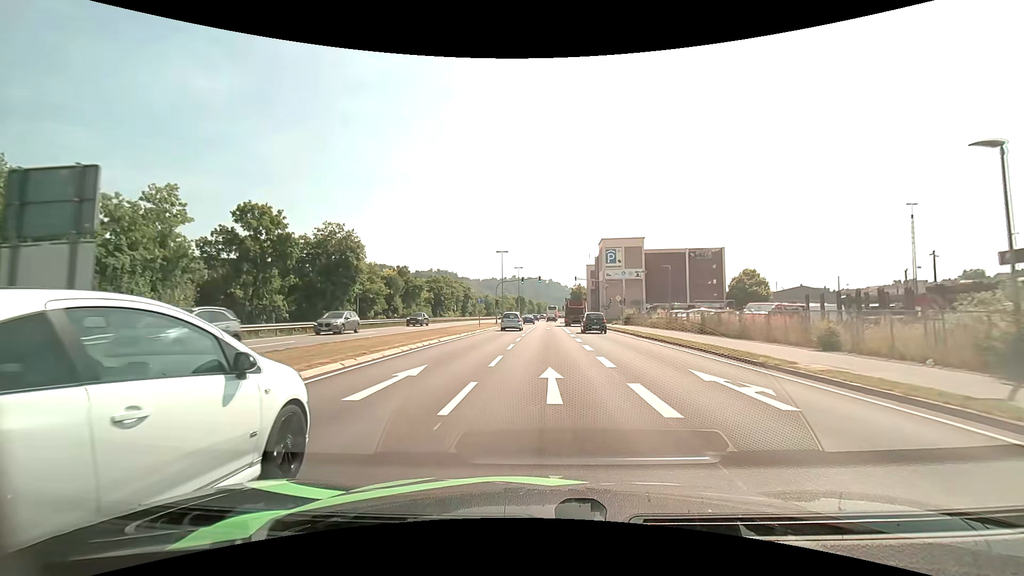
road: primary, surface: asphalt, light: Day
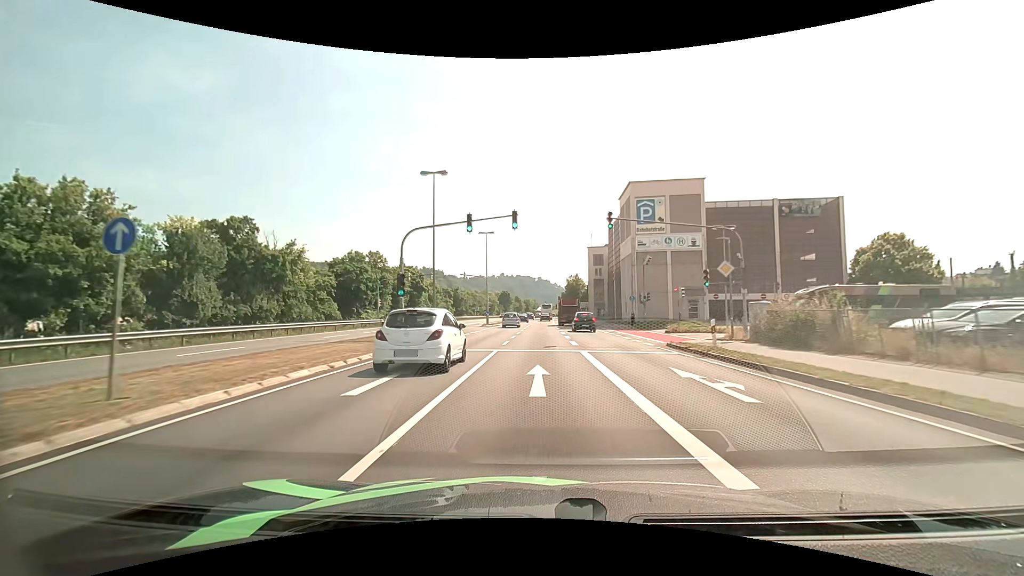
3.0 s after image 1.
(+0.7, +39.6) m; +1°
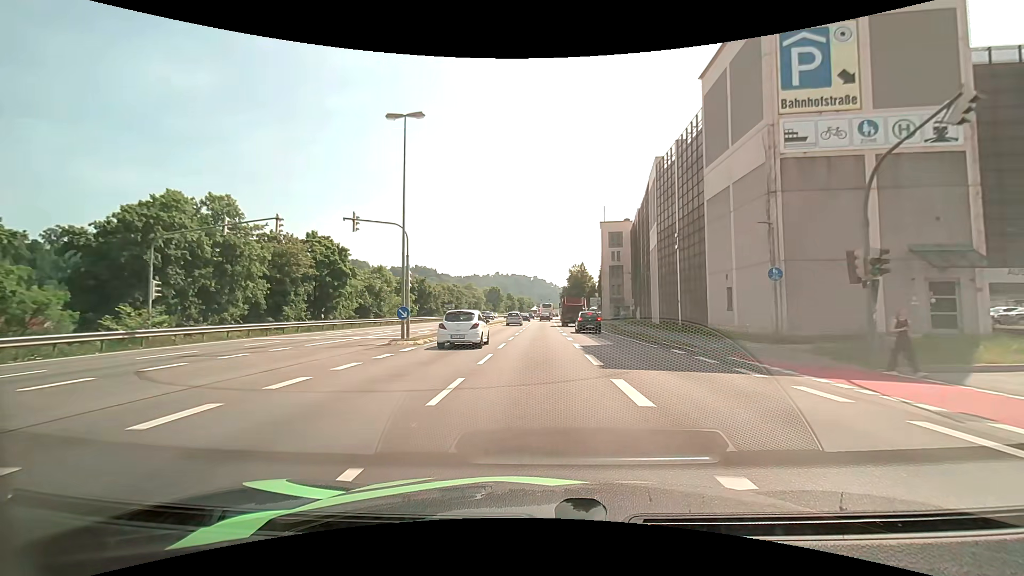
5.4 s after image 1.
(+0.1, +32.5) m; +1°
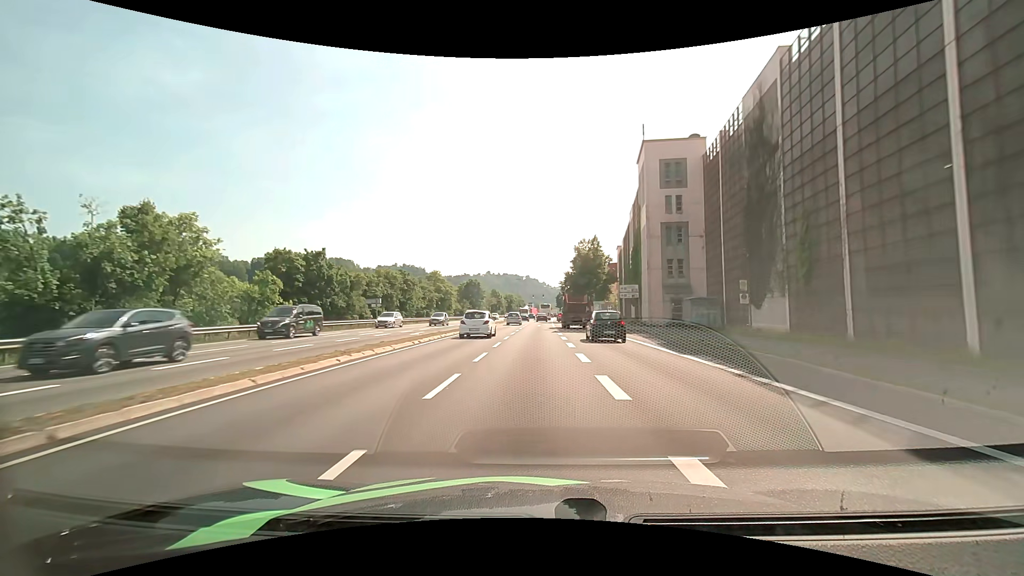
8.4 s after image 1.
(+0.2, +41.4) m; +1°
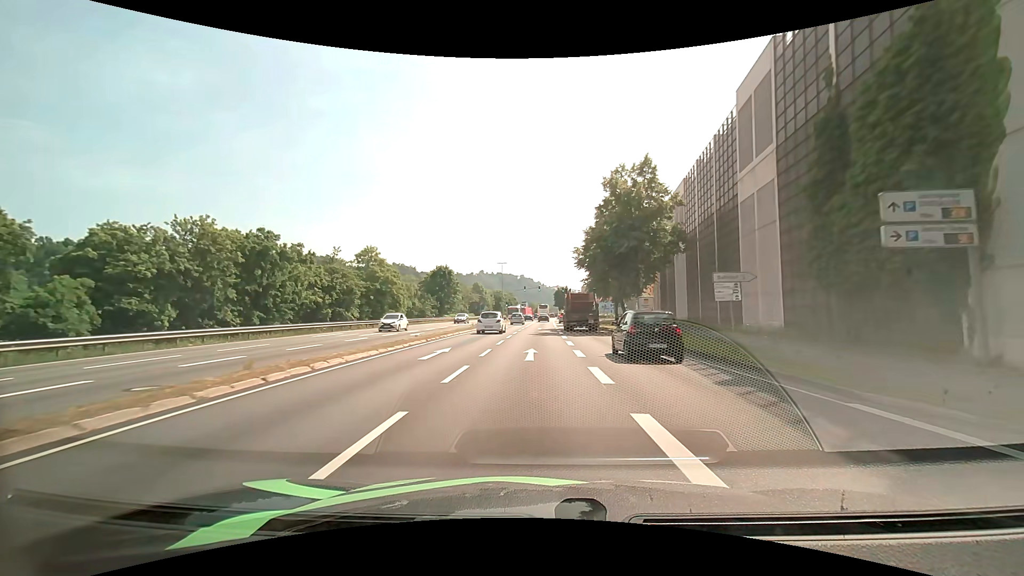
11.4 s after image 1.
(+0.3, +40.0) m; 0°
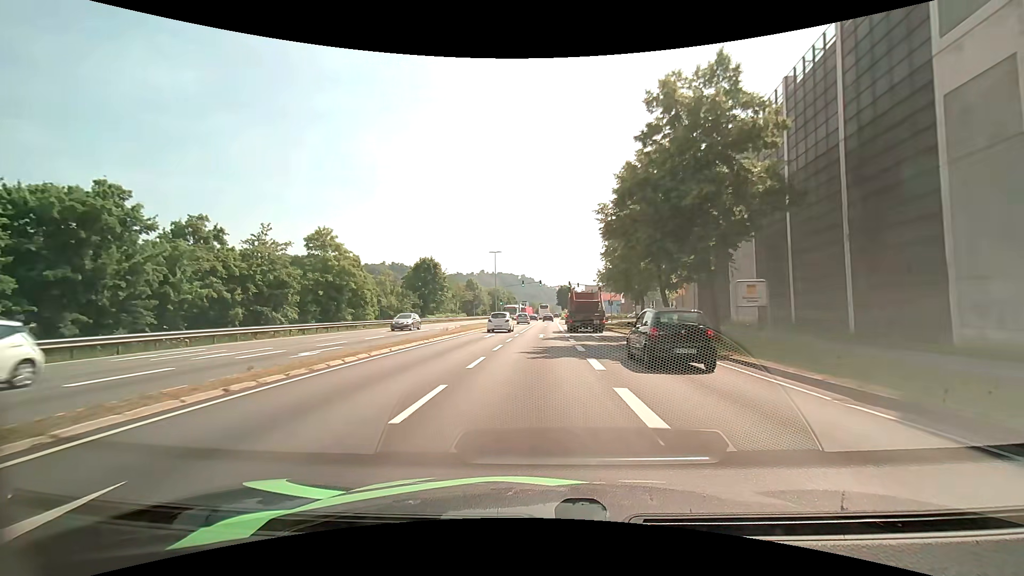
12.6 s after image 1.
(+0.1, +15.6) m; 0°
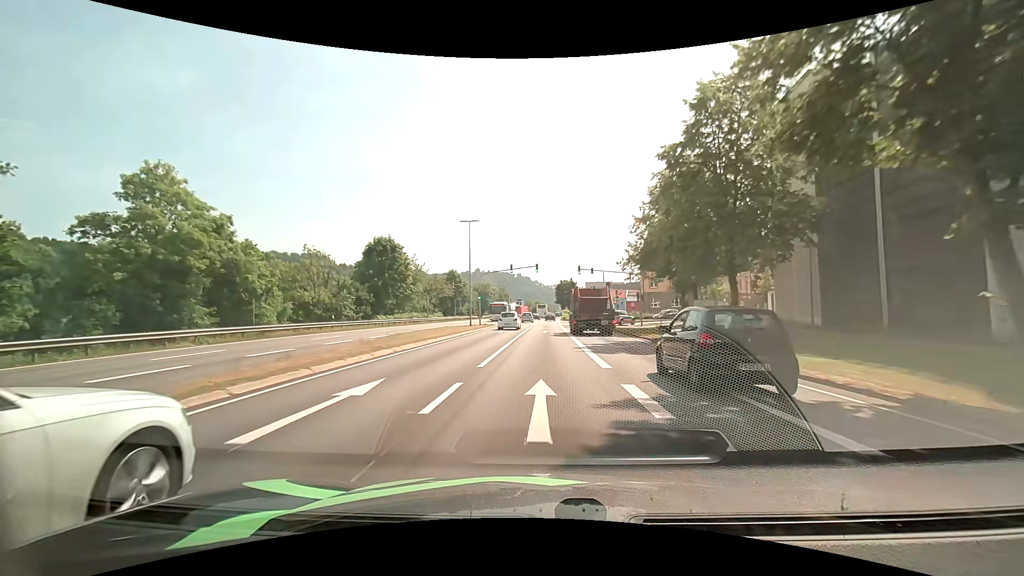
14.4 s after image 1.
(+0.1, +23.5) m; 0°
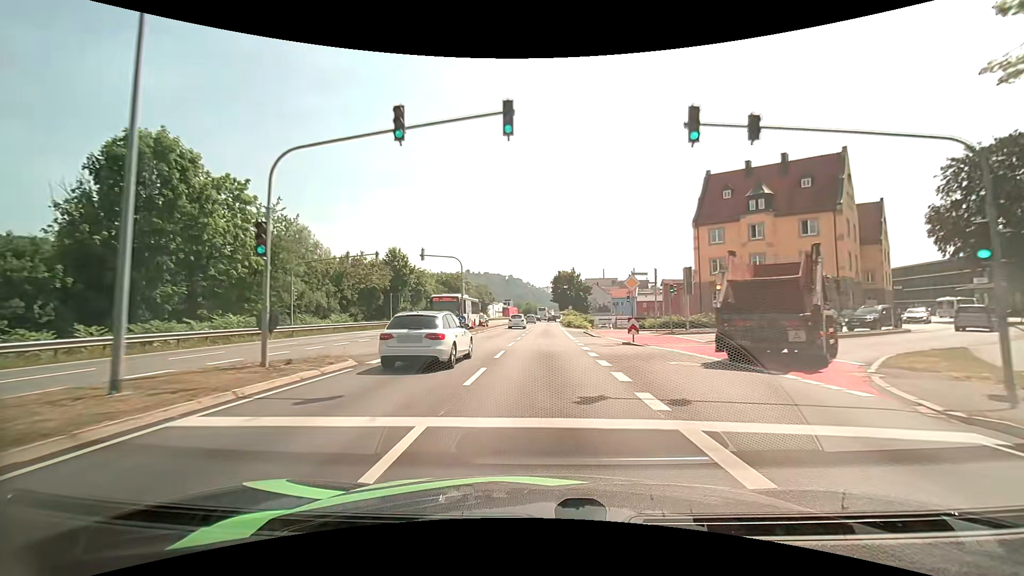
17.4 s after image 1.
(+0.4, +39.4) m; +1°
(0, +10) (0, +20) (0, +30) (0, +40) (+1, +50) (+1, +60) (+1, +70) (+2, +80) (+2, +90) (+2, +100) m
